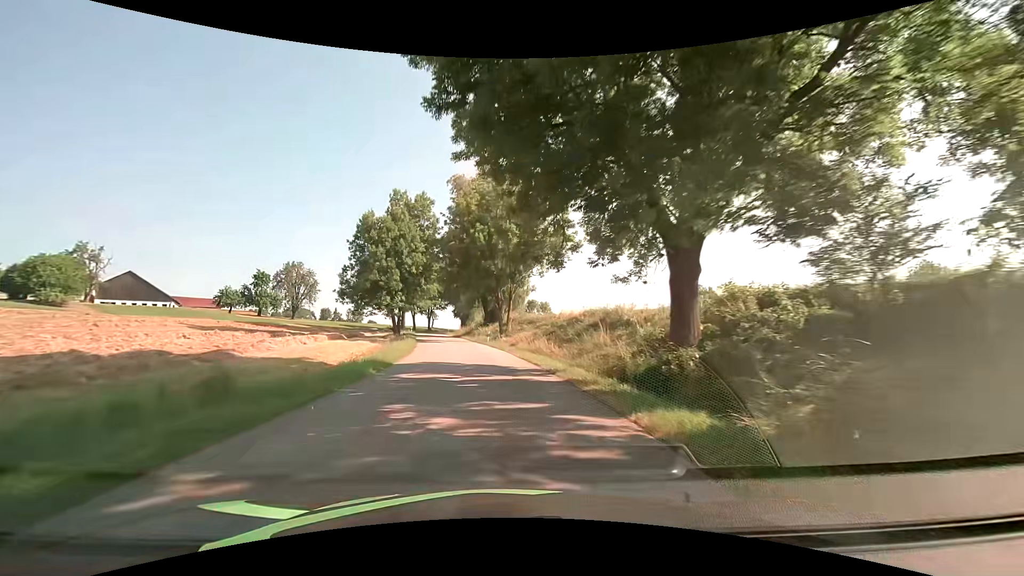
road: tertiary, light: Day
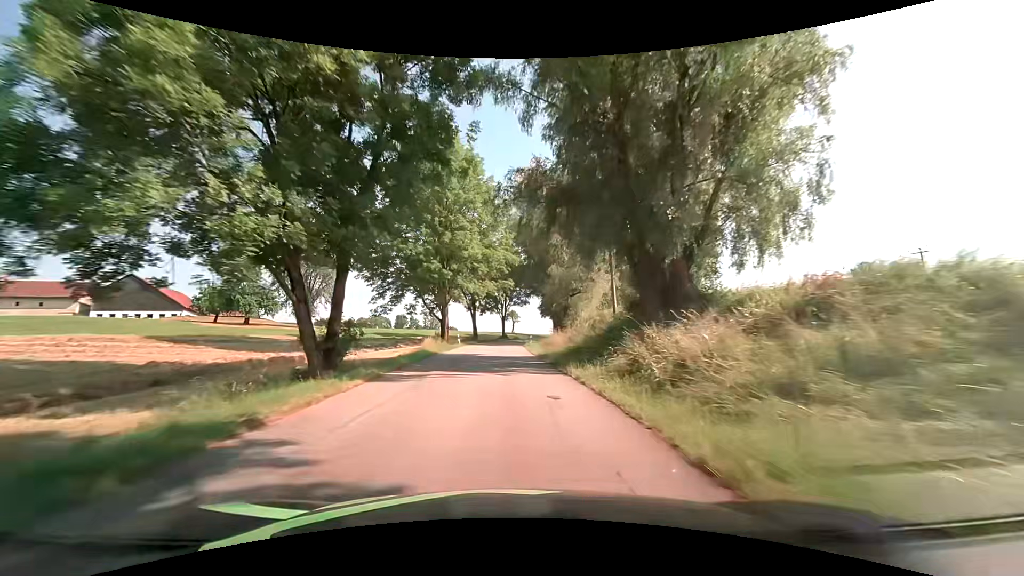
(-4.5, +47.2) m; -10°
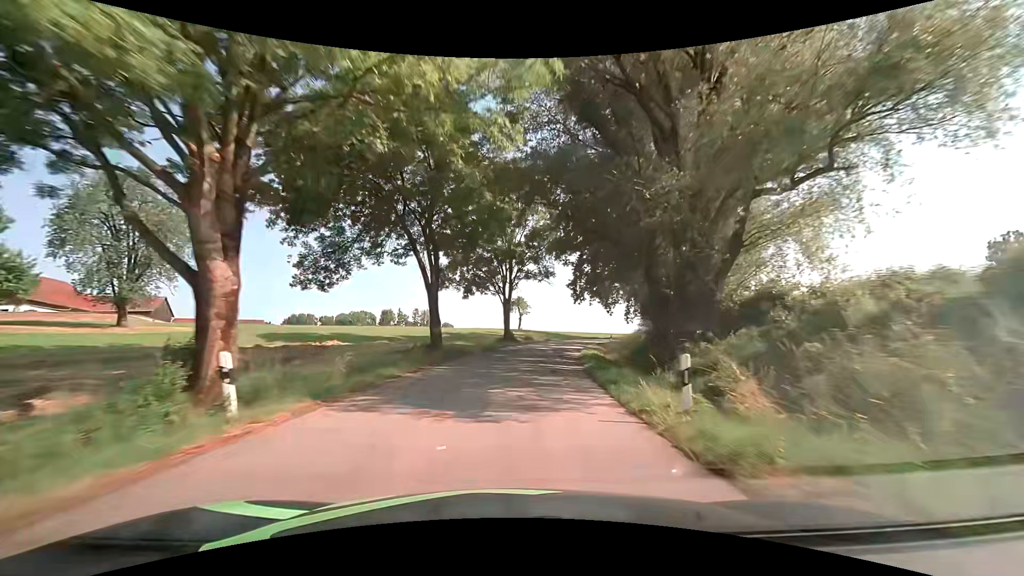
(-0.5, +40.2) m; 0°
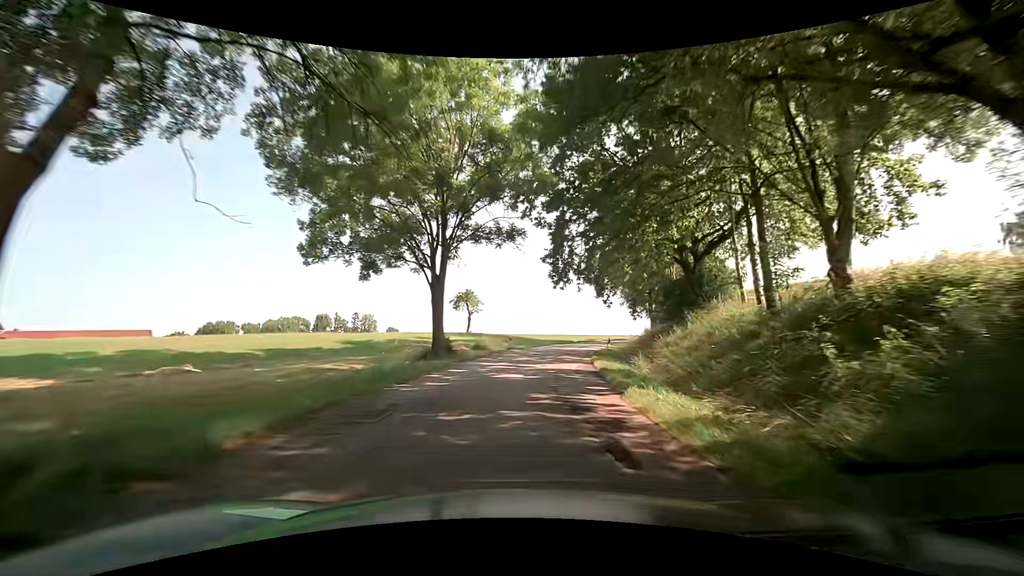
(+0.7, +20.1) m; +5°
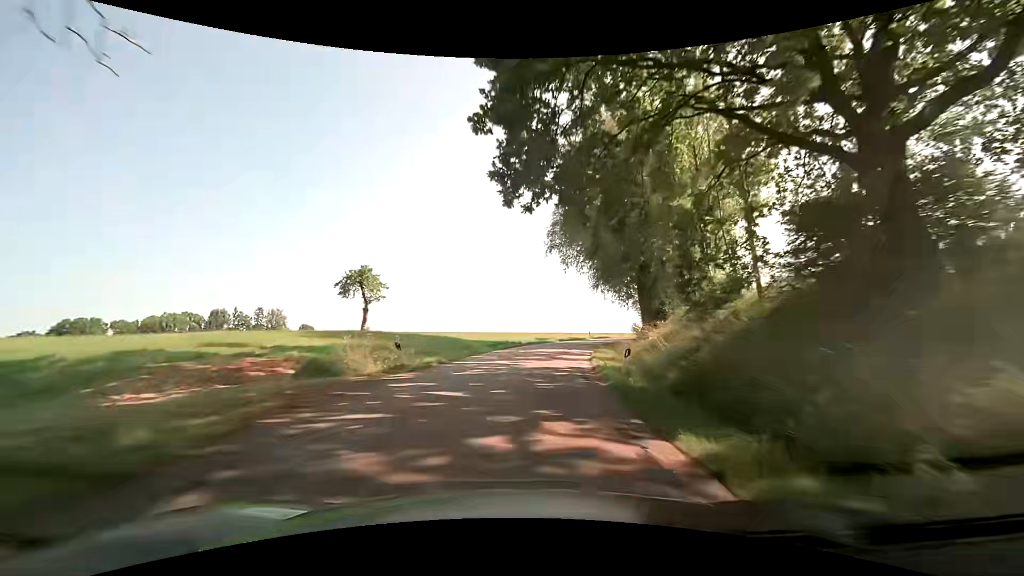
(+1.2, +20.3) m; +7°
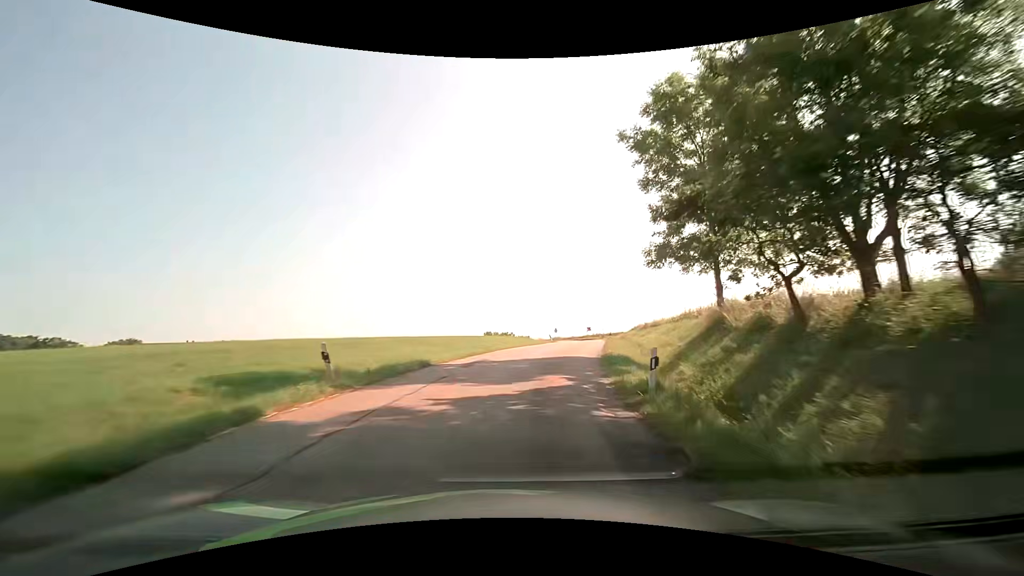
(+9.5, +50.7) m; +22°
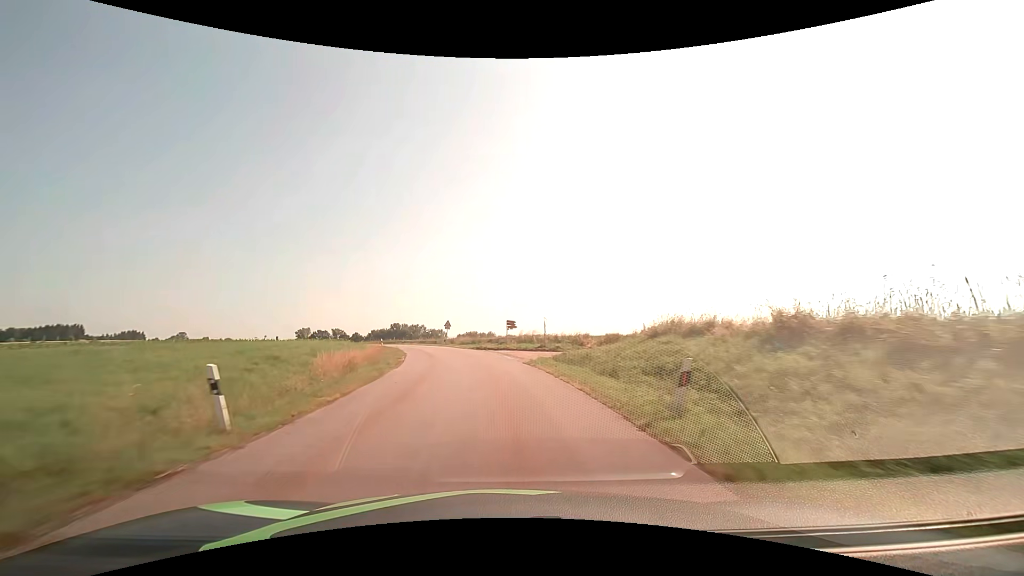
(+8.1, +52.1) m; +10°
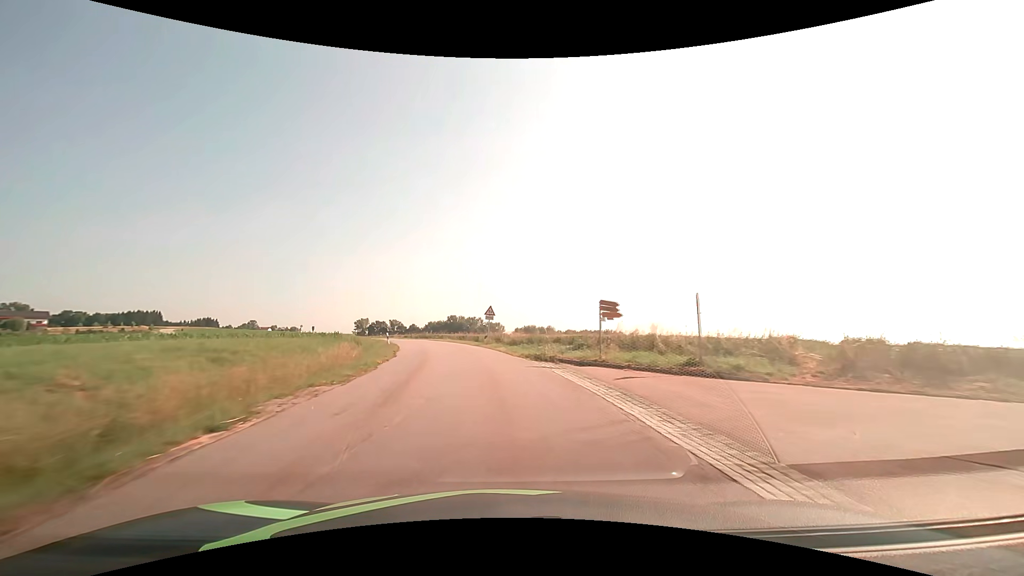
(-1.2, +21.3) m; -7°
(0, +10) (-1, +20) (-2, +30) (-4, +40) (-7, +49) (-10, +59) (-14, +68) (-19, +77) (-24, +86) (-29, +94) m
